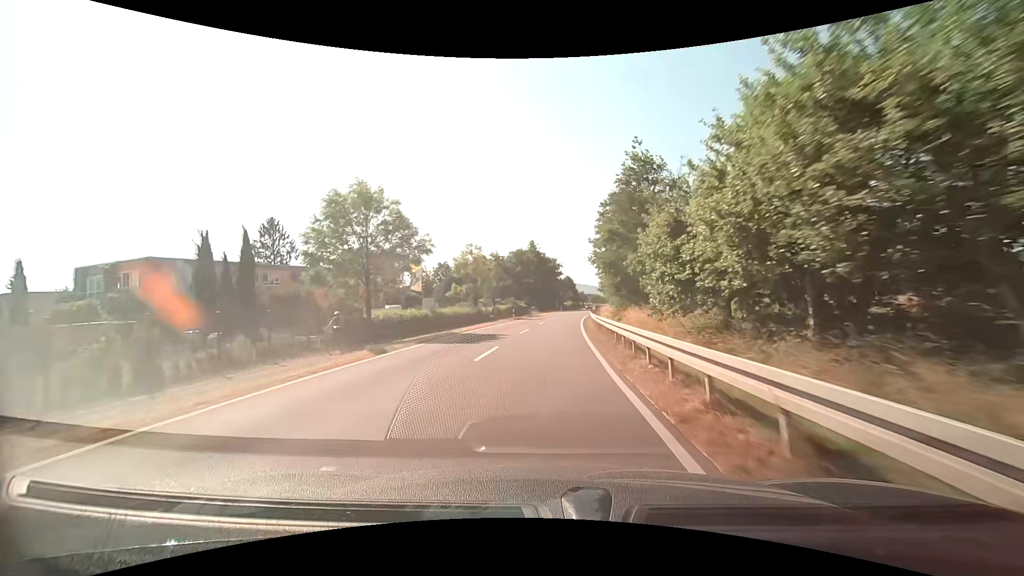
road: secondary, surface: asphalt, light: Day
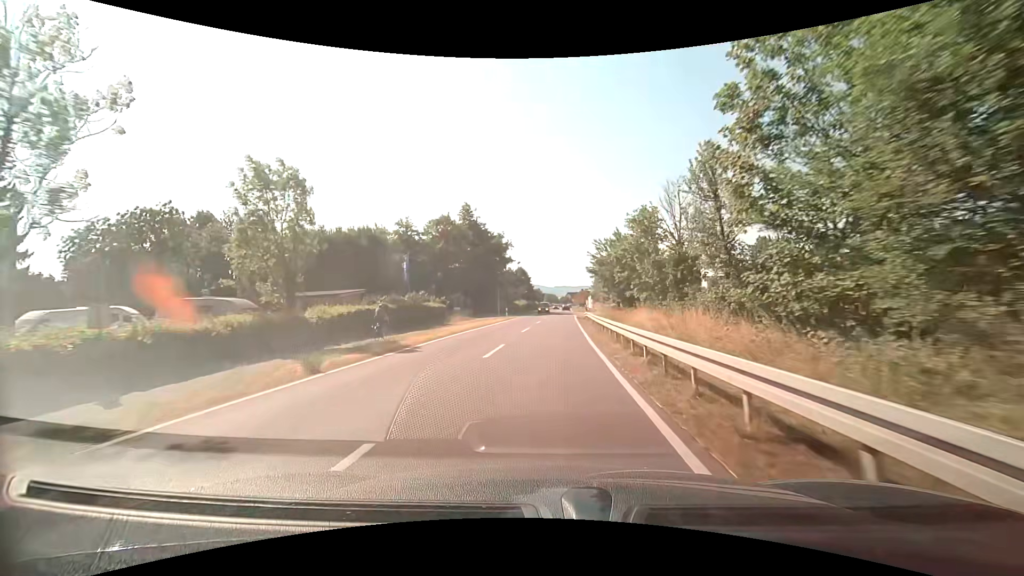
(+2.3, +47.1) m; +6°
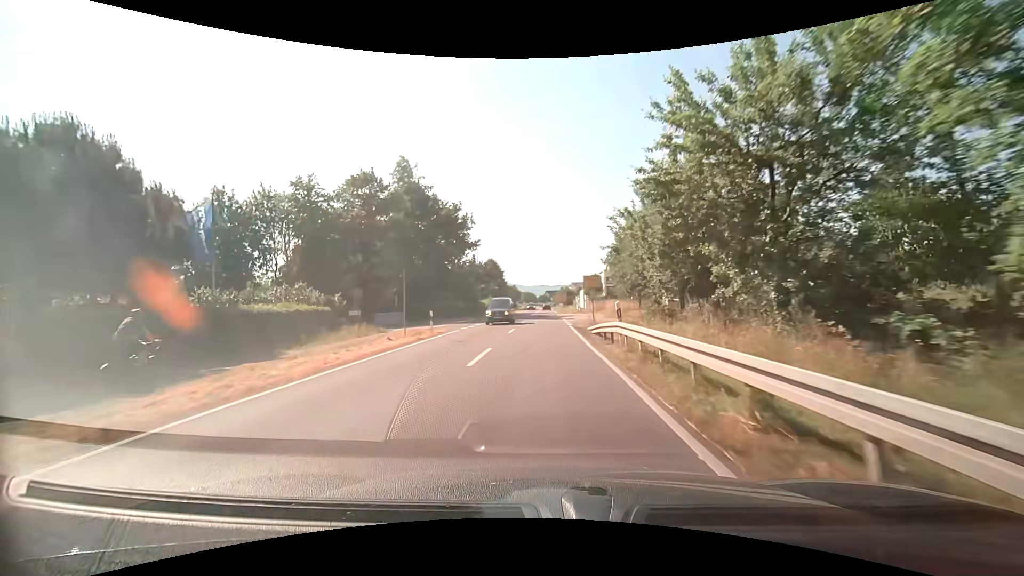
(+0.5, +25.8) m; +3°
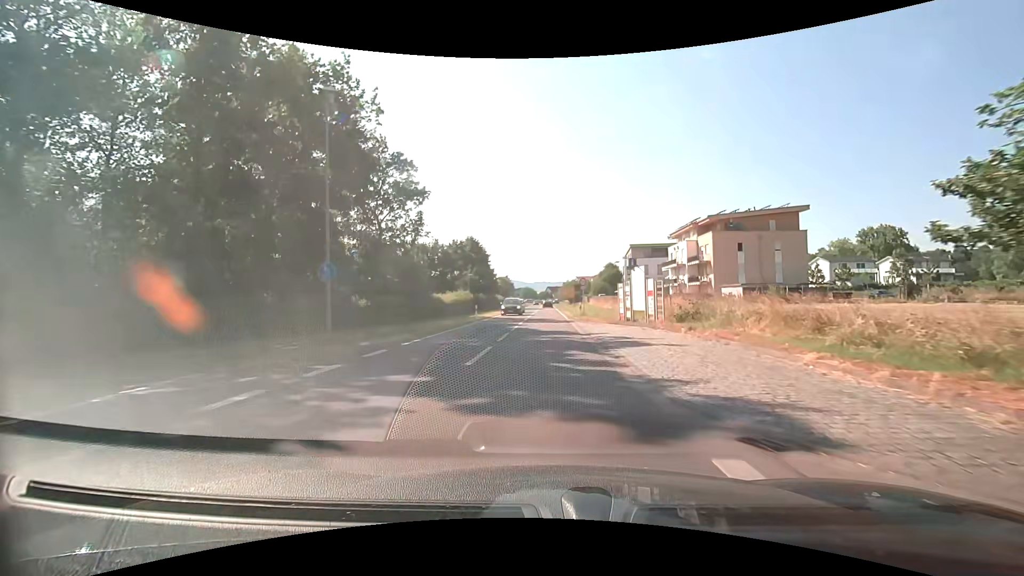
(+0.1, +36.1) m; 0°
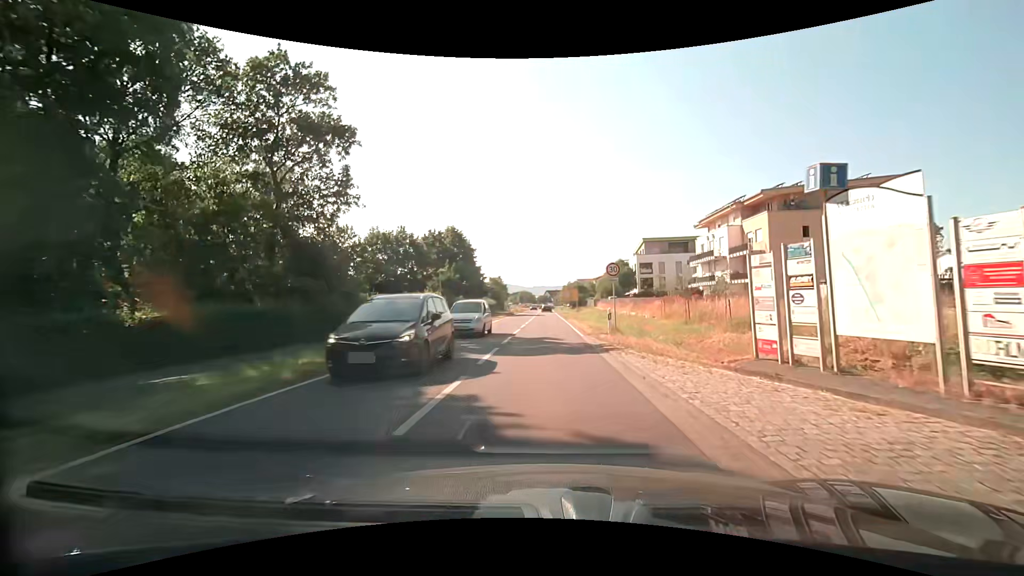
(-0.1, +17.0) m; 0°
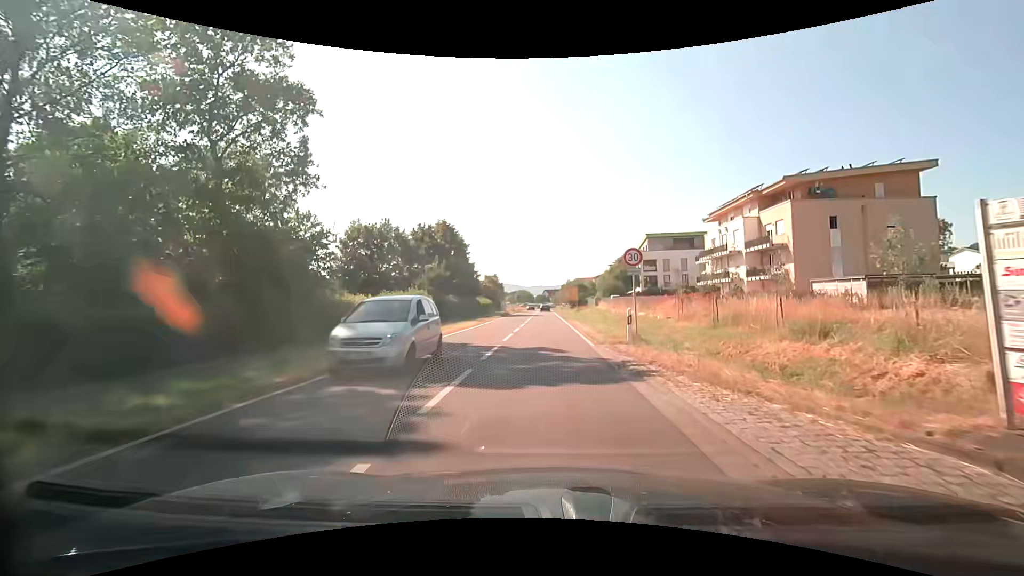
(0.0, +5.0) m; 0°
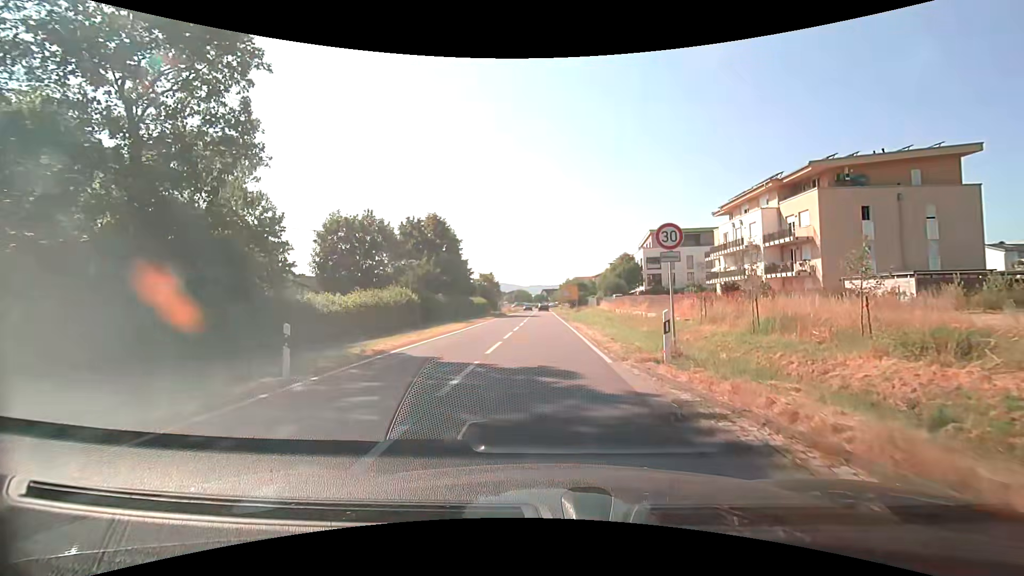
(0.0, +4.7) m; +1°
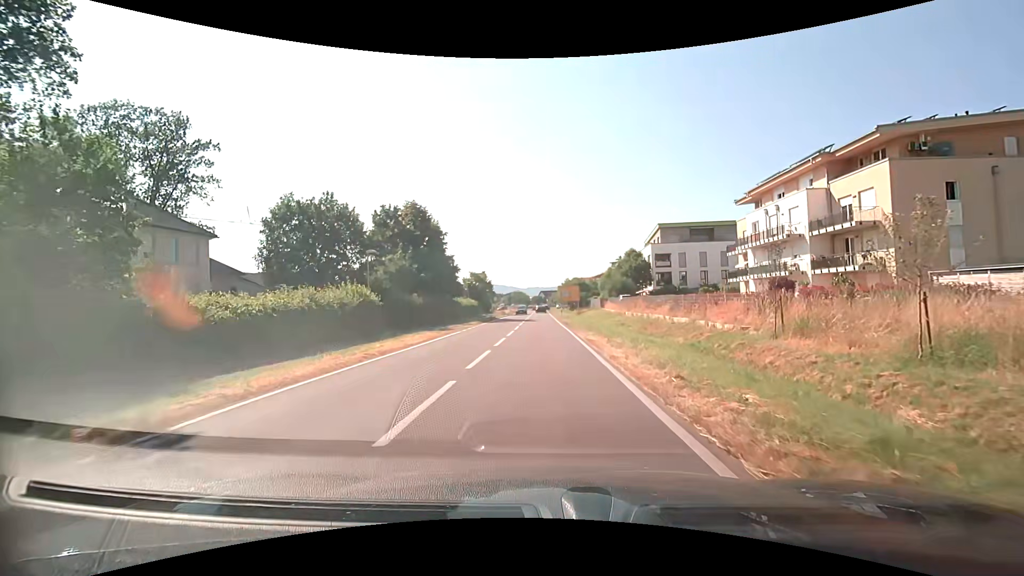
(-0.1, +8.6) m; -1°
(0, +10) (0, +20) (0, +30) (0, +40) (0, +50) (0, +60) (-1, +70) (-1, +80) (-1, +90) (-1, +100) m
